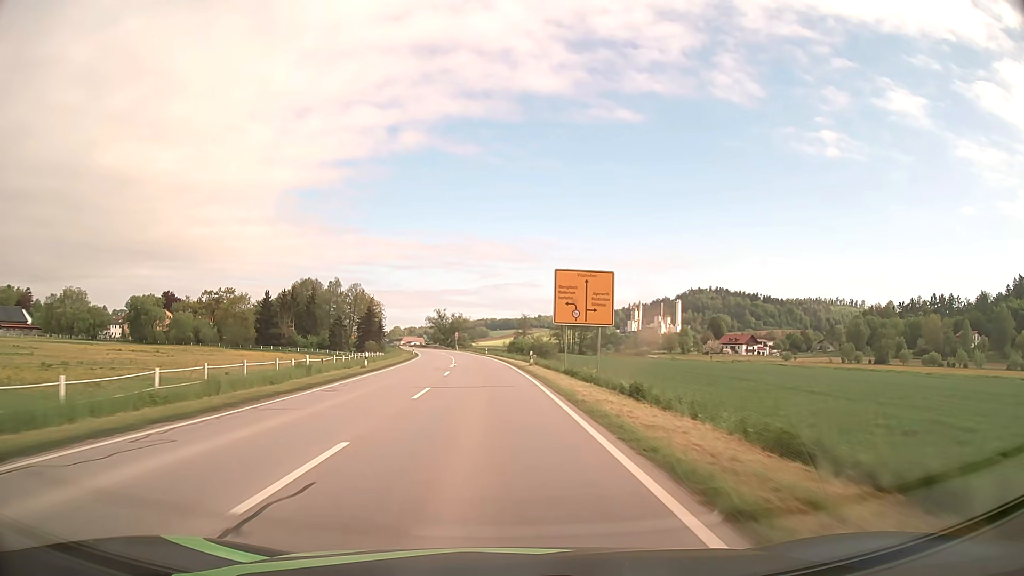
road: secondary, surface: asphalt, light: Day
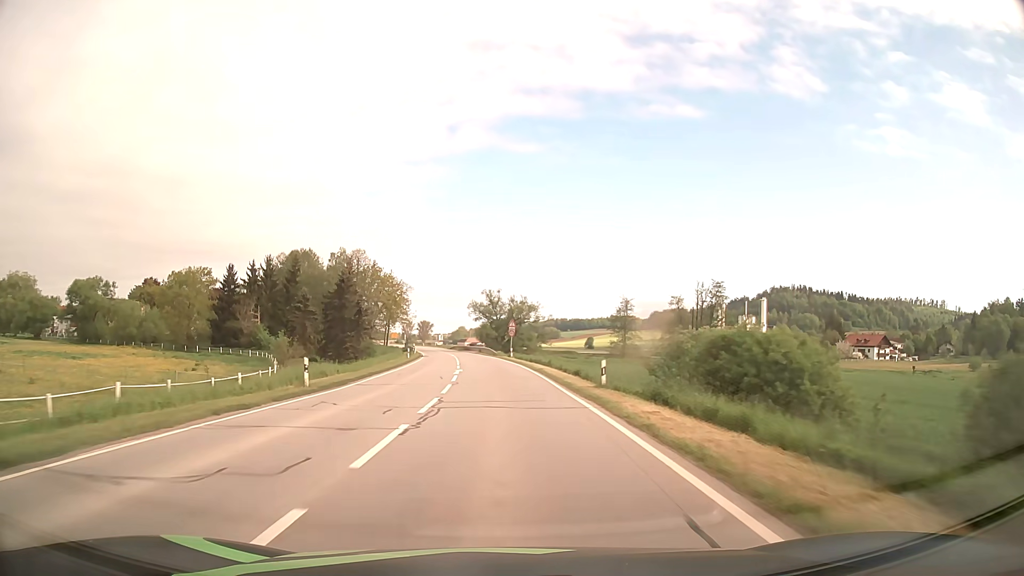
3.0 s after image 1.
(-3.1, +64.0) m; -6°
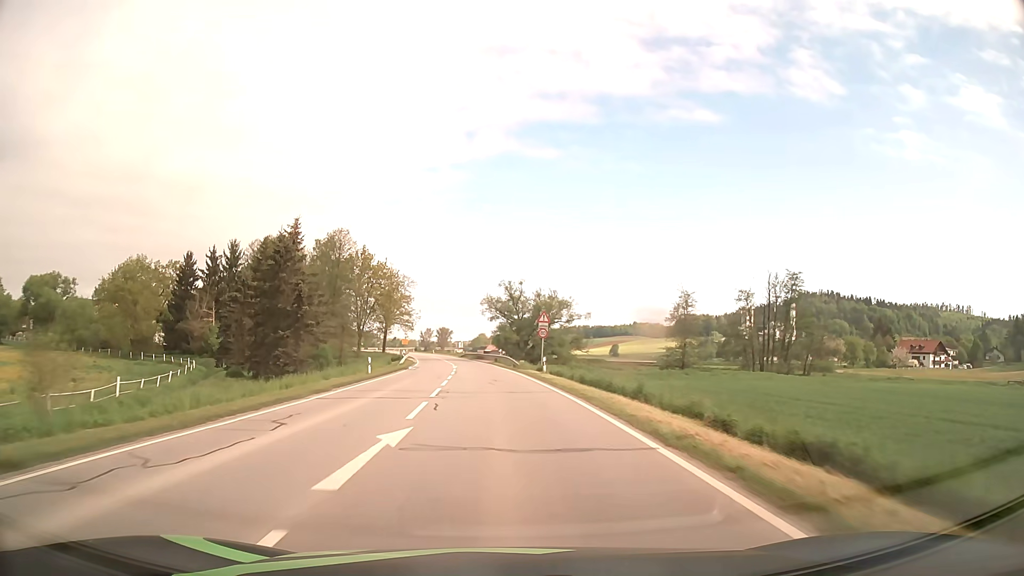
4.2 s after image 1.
(-0.4, +24.9) m; -2°
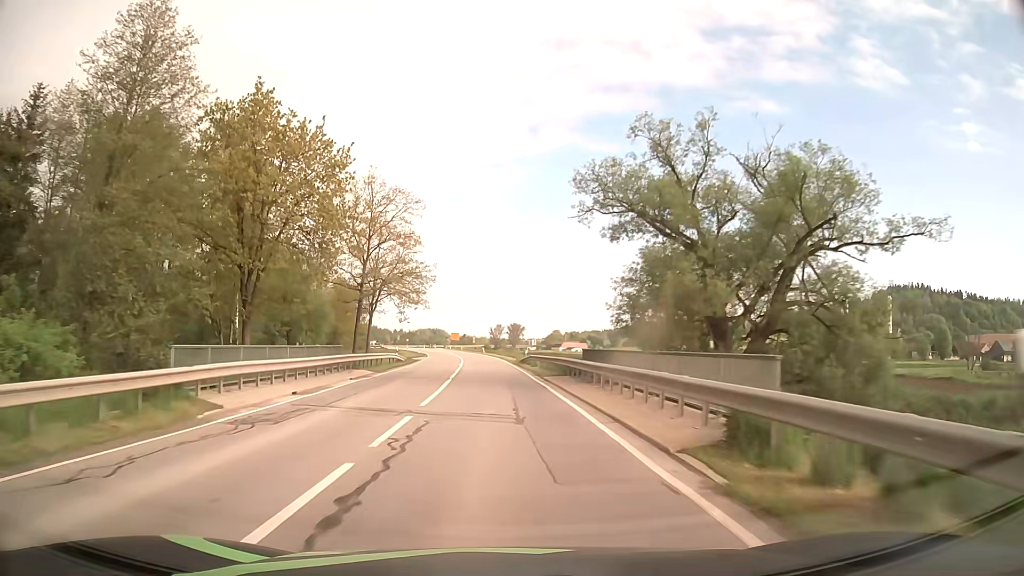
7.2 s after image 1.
(-3.0, +61.5) m; -6°
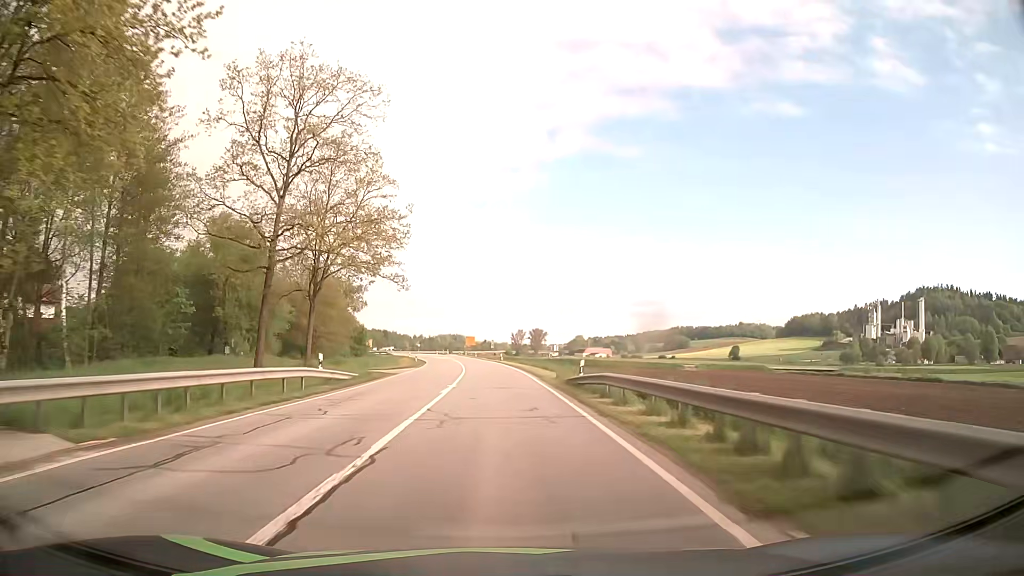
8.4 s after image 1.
(-0.5, +24.7) m; -2°
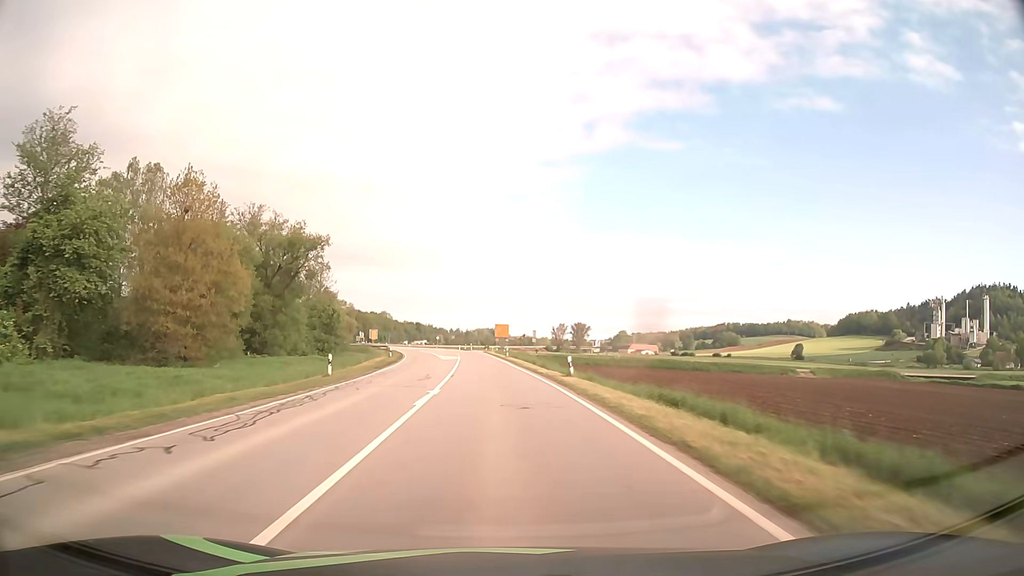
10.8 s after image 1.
(-1.5, +49.8) m; -3°
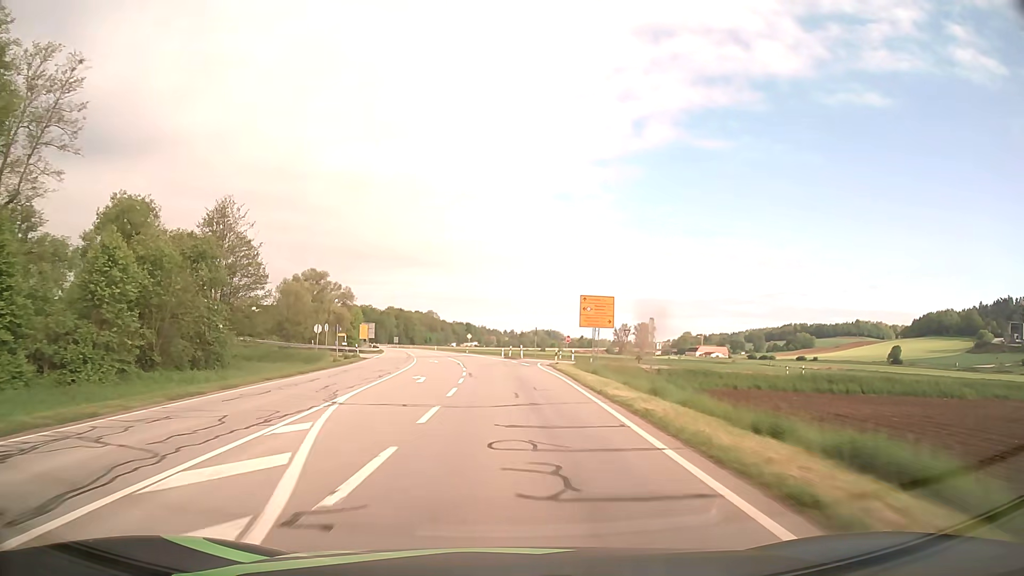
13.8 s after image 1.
(-2.6, +63.0) m; -5°
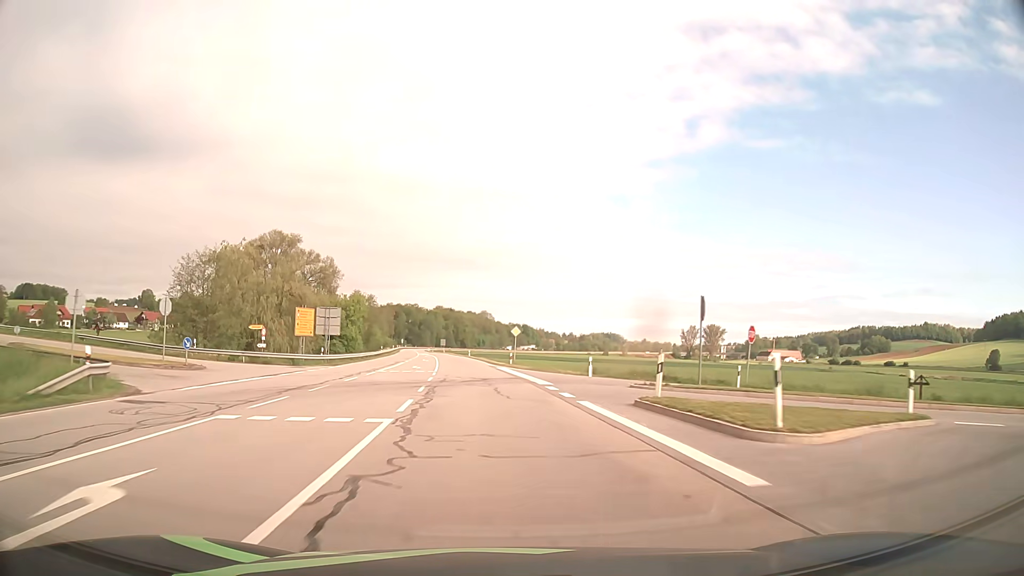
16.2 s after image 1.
(-1.8, +49.9) m; -5°
(0, +10) (0, +20) (-1, +30) (-2, +40) (-3, +50) (-4, +60) (-5, +70) (-7, +80) (-8, +90) (-9, +99) m
